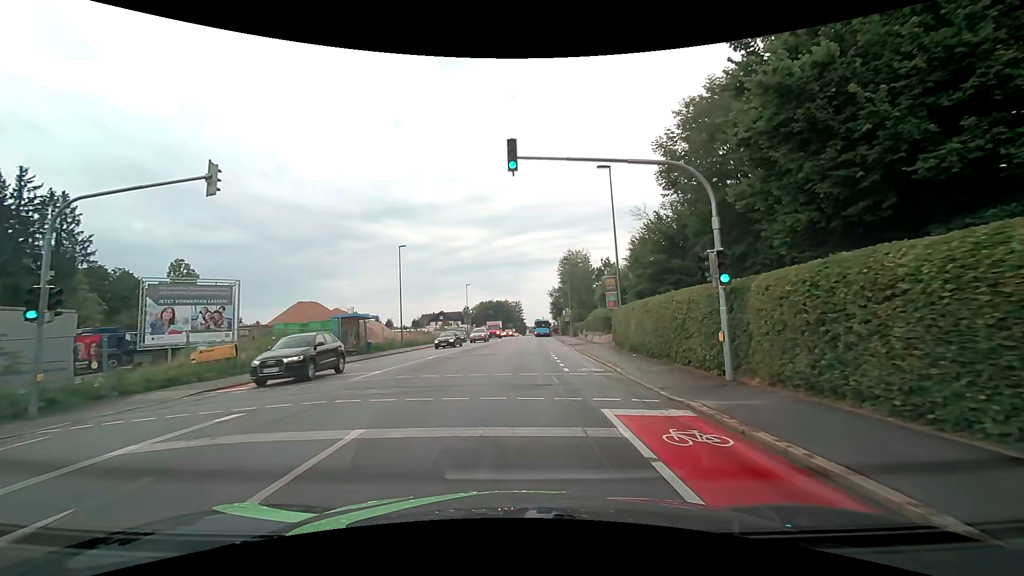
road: tertiary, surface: asphalt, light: Day
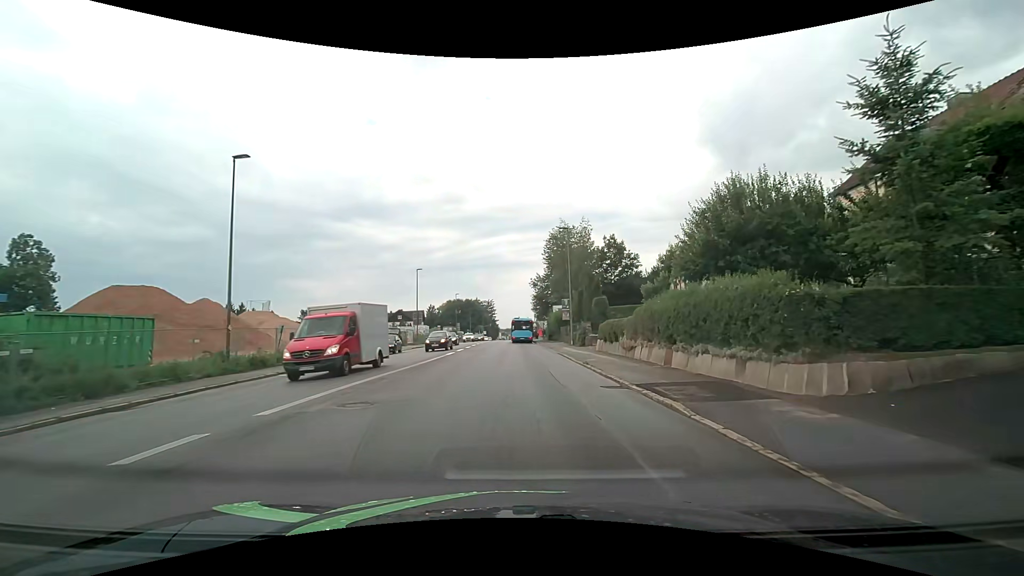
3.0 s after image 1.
(0.0, +26.5) m; +2°
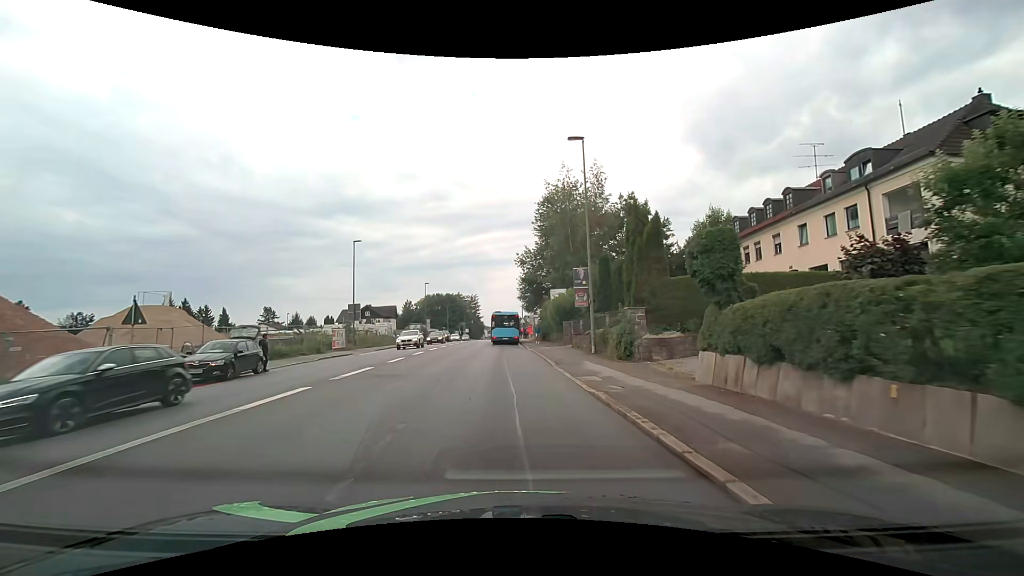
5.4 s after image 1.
(+0.7, +20.2) m; +1°
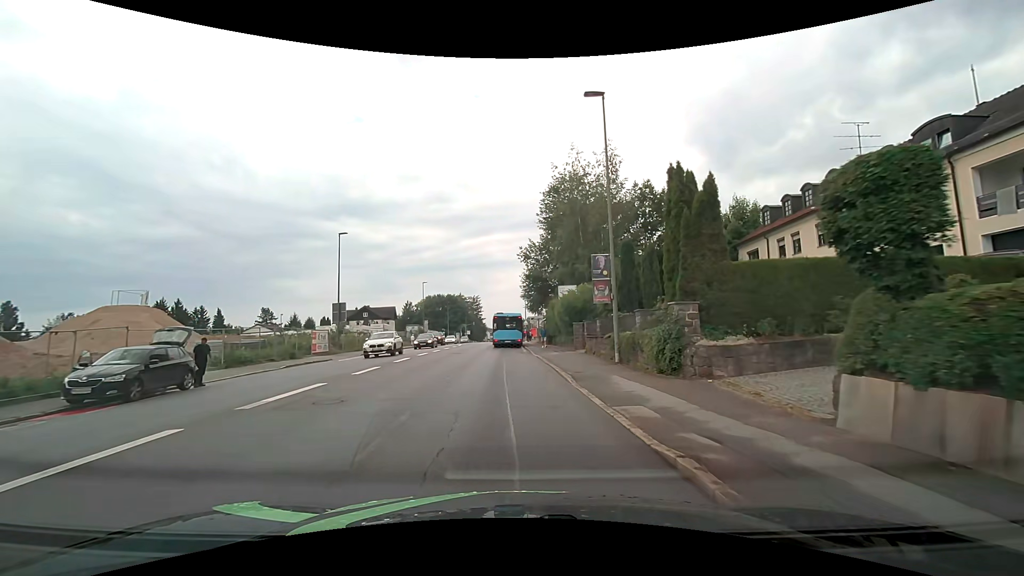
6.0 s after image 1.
(0.0, +4.8) m; 0°
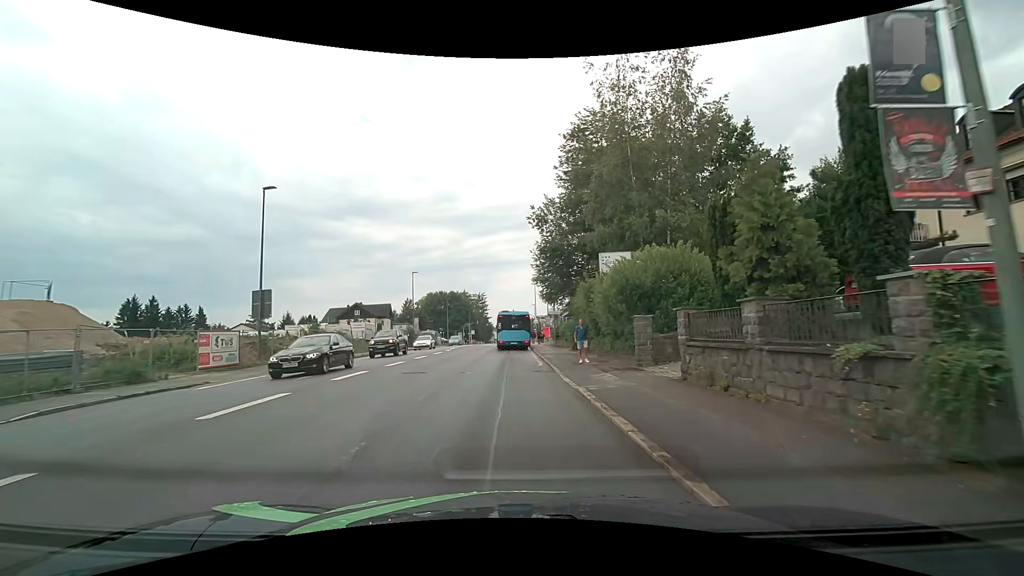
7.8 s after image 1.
(-0.1, +14.2) m; -1°
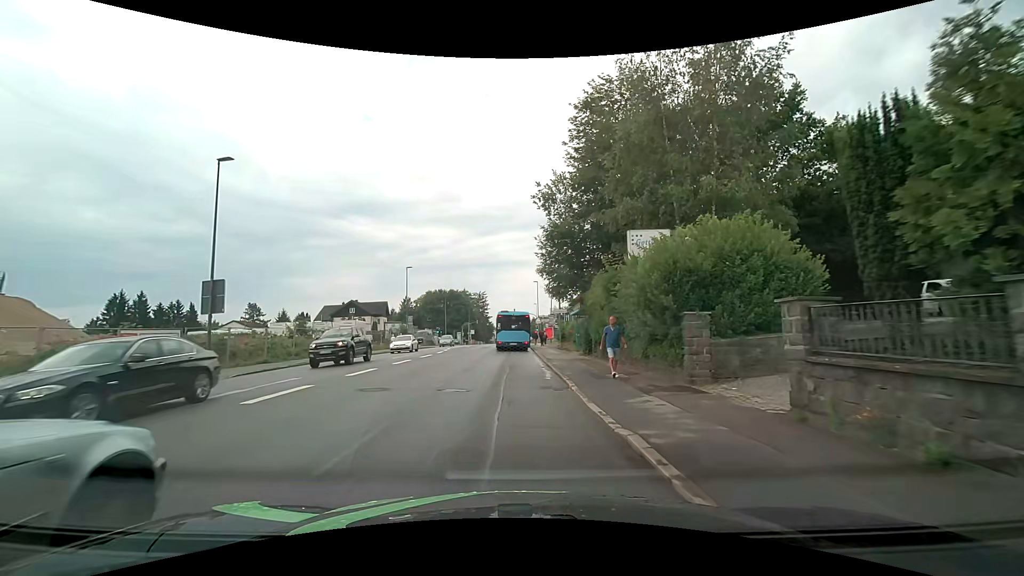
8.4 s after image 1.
(0.0, +4.7) m; -1°
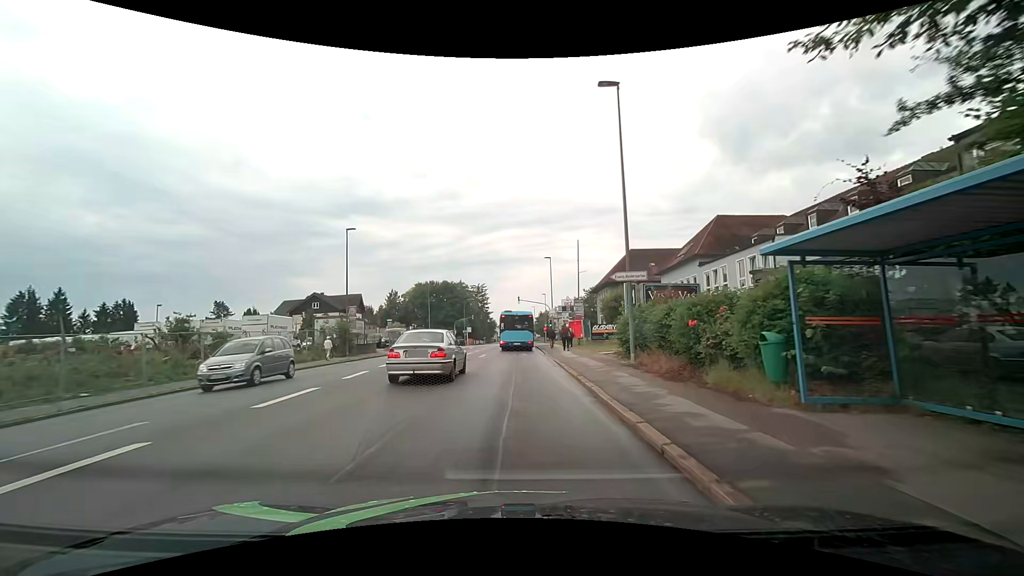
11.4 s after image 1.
(-0.1, +24.1) m; 0°
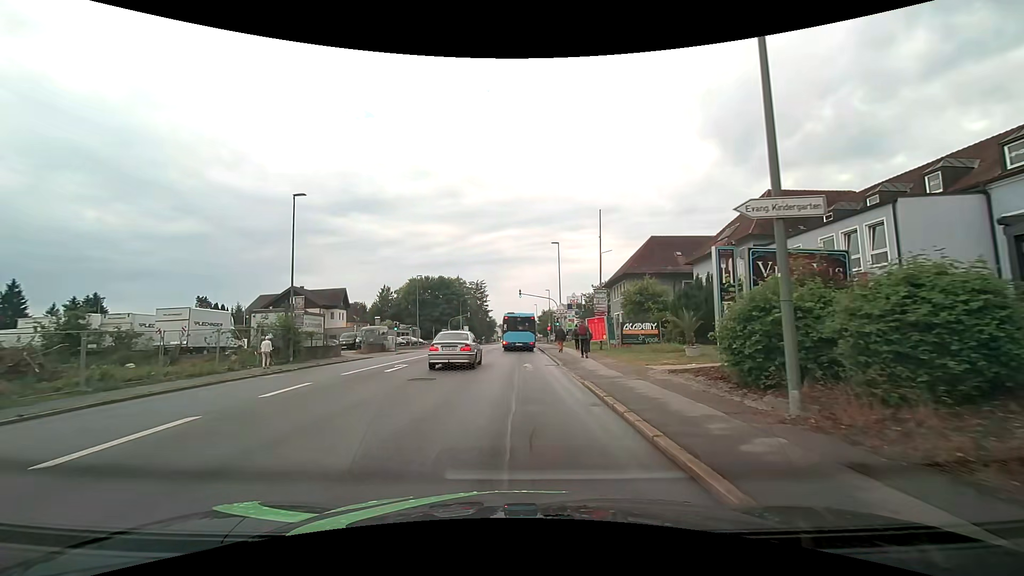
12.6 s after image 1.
(0.0, +10.0) m; 0°
(0, +10) (0, +20) (0, +30) (0, +40) (0, +50) (0, +60) (0, +70) (+1, +80) (+1, +90) (+1, +100) m
